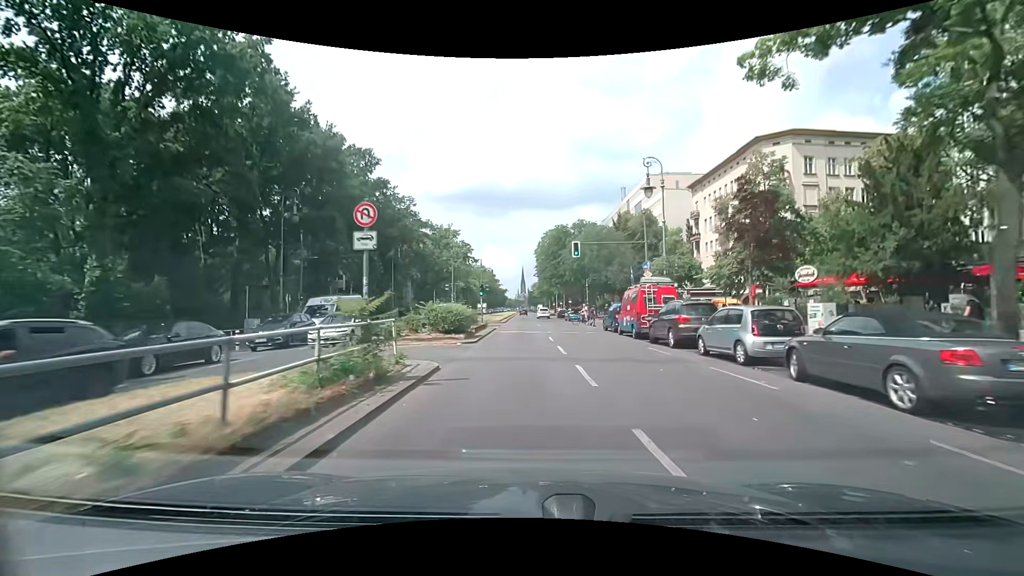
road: secondary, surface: asphalt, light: Day
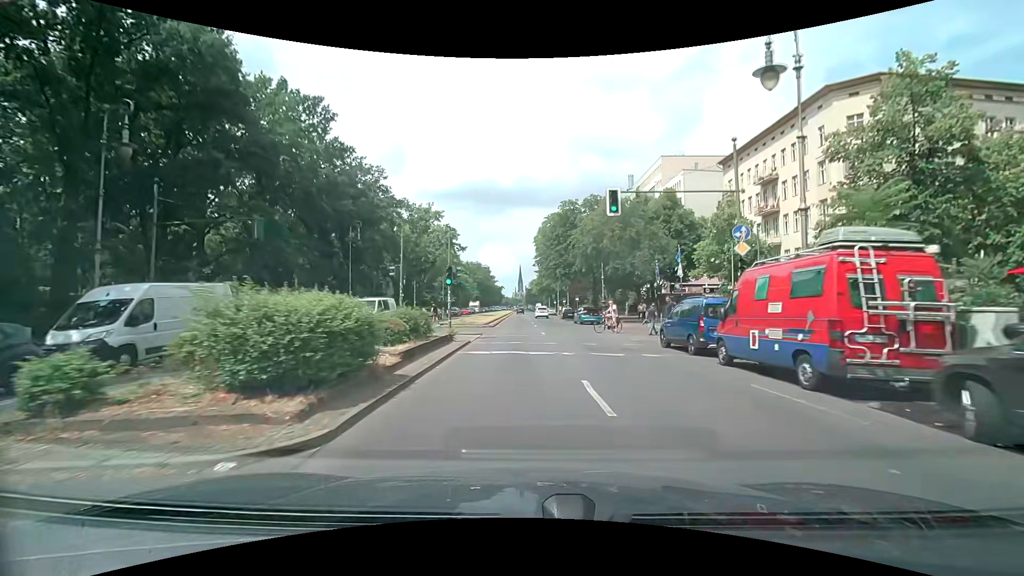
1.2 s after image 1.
(0.0, +14.4) m; 0°
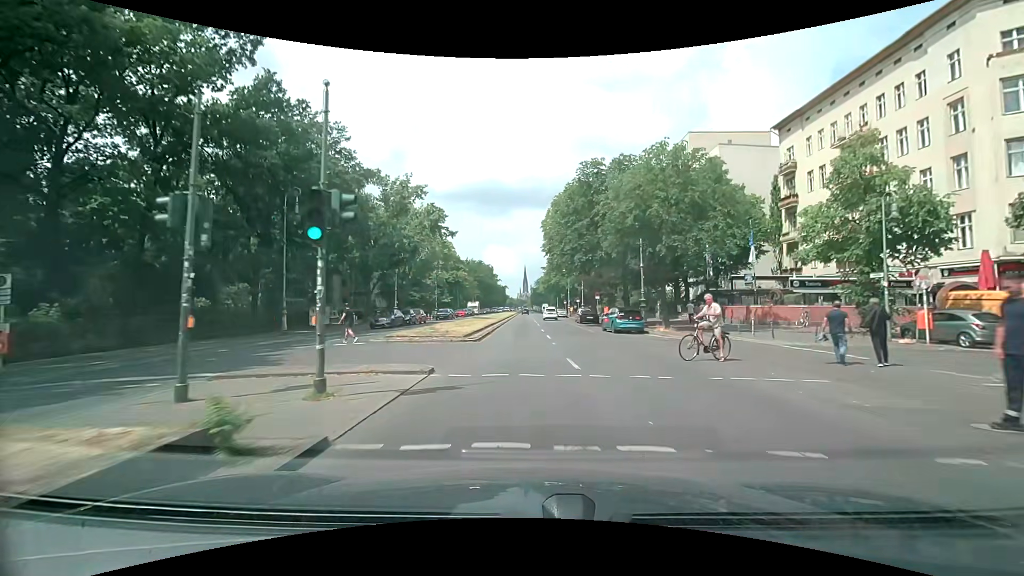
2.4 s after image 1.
(0.0, +14.2) m; 0°
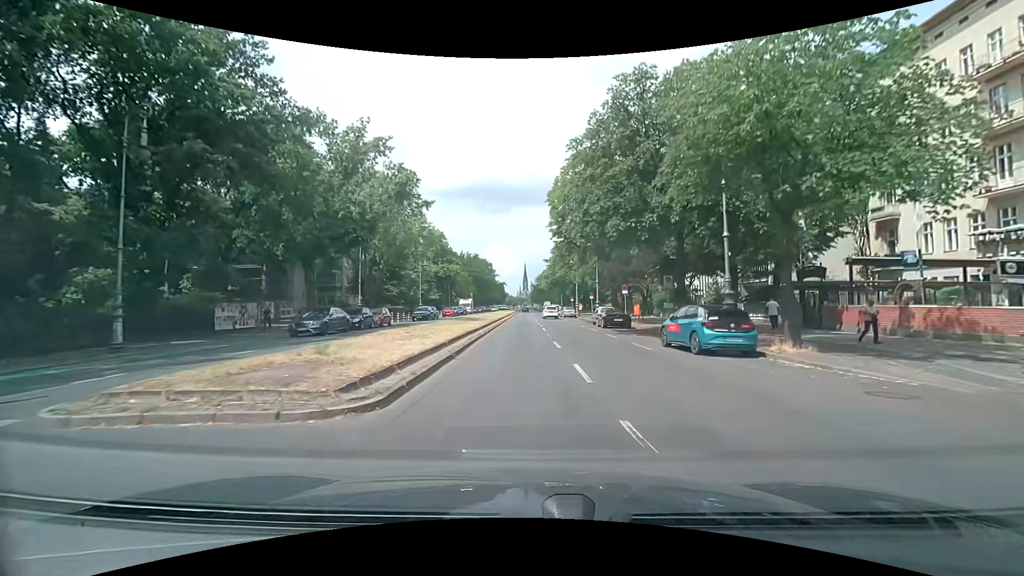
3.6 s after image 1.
(0.0, +14.0) m; 0°
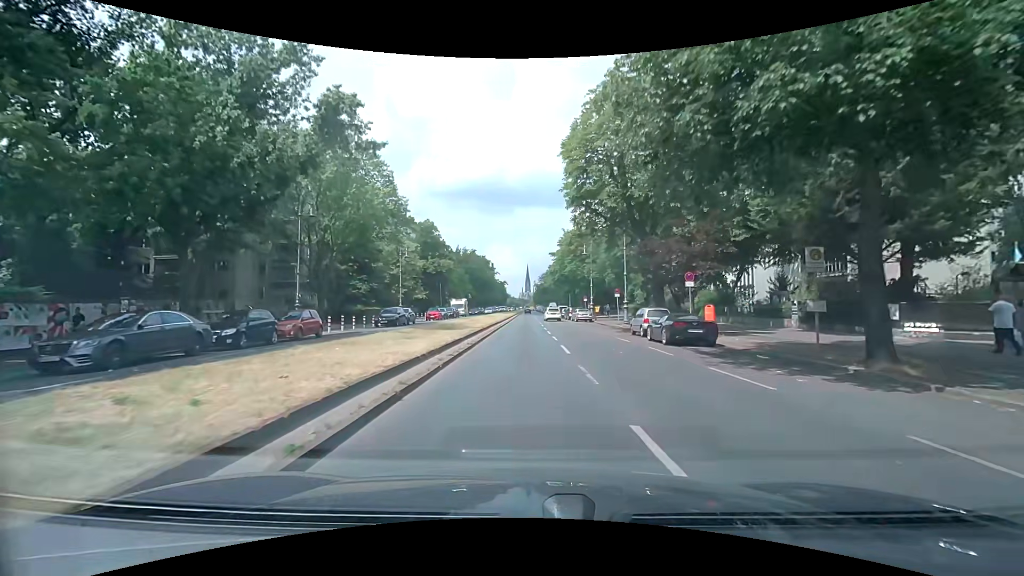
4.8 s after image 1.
(0.0, +14.2) m; 0°
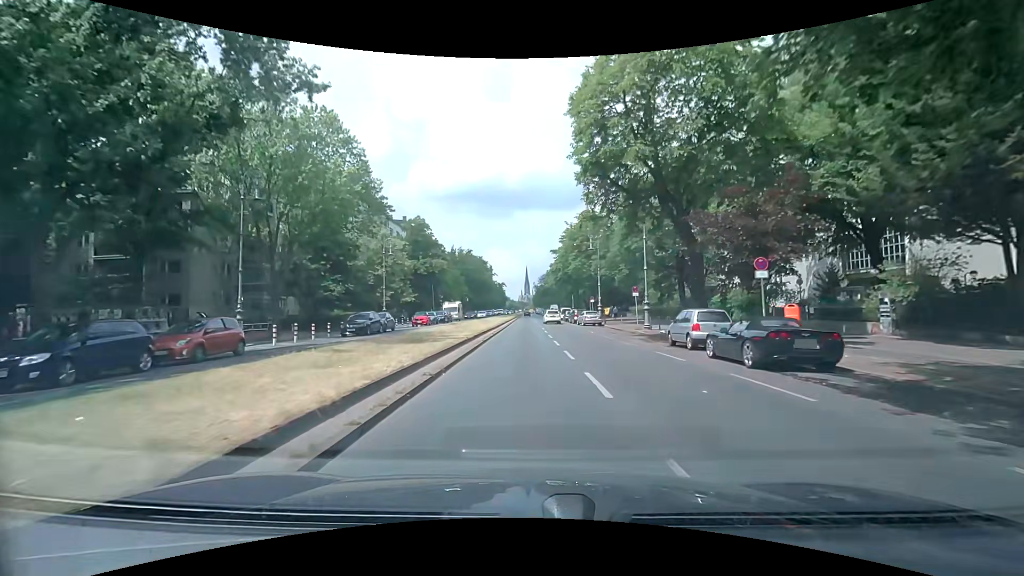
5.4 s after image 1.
(0.0, +7.2) m; 0°
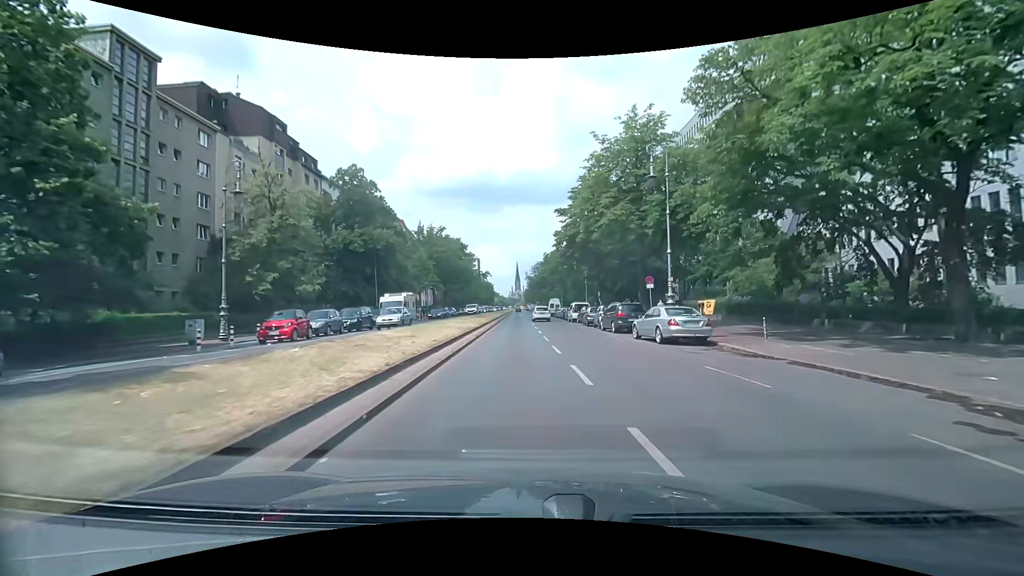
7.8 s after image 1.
(+0.3, +29.4) m; +1°
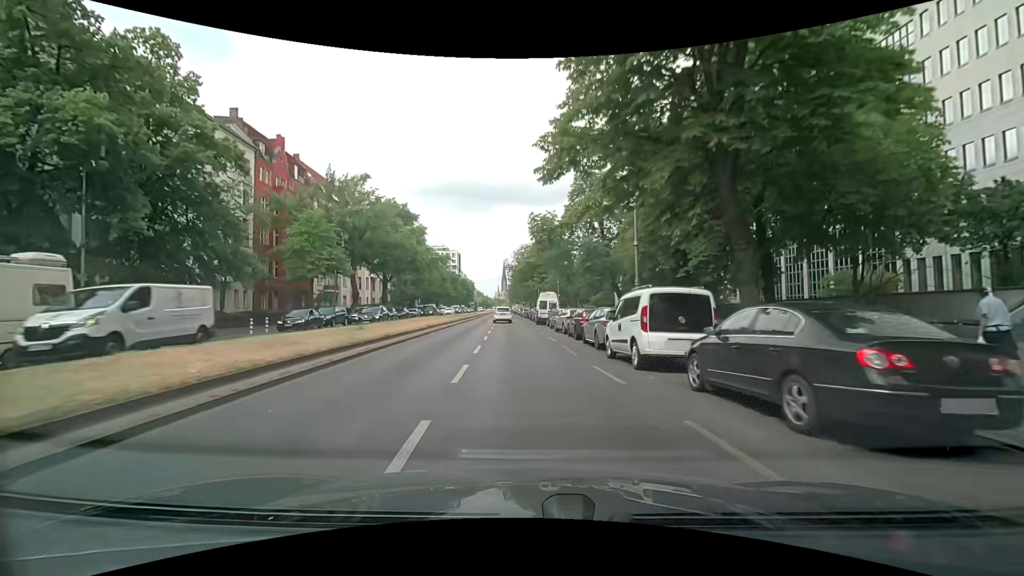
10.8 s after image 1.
(+1.9, +36.1) m; +1°
